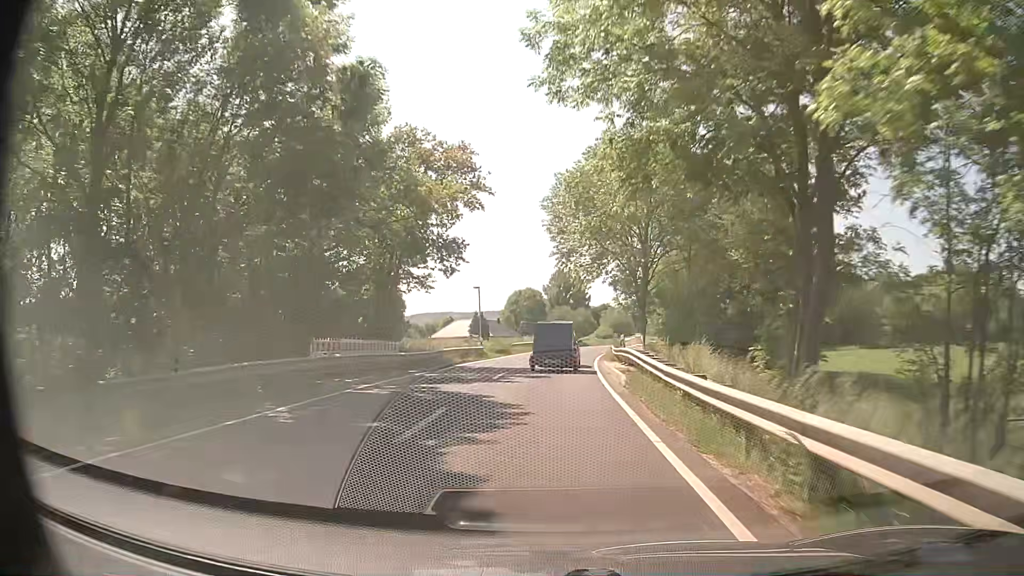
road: secondary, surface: asphalt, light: Day
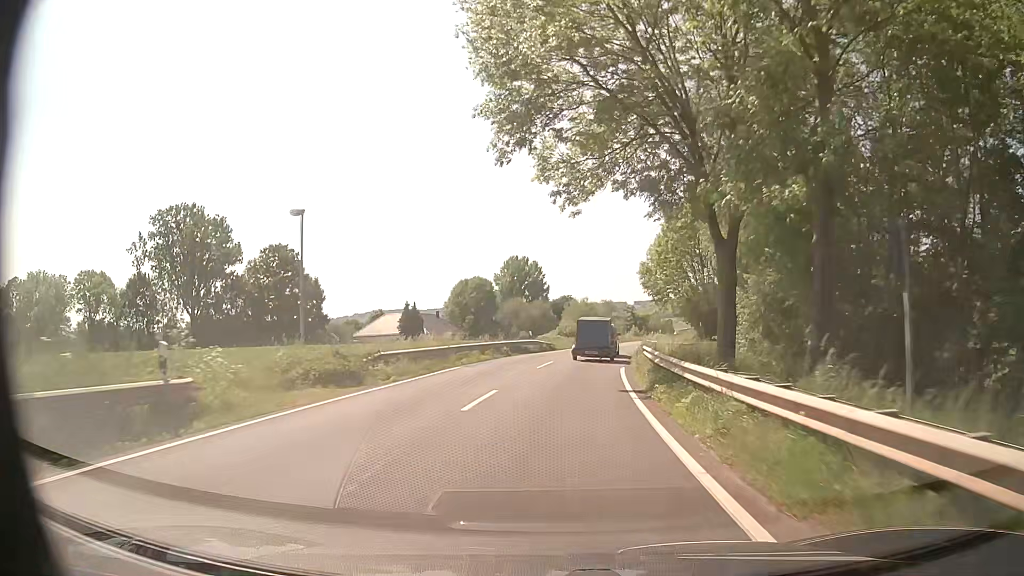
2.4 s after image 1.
(+0.2, +32.7) m; +3°
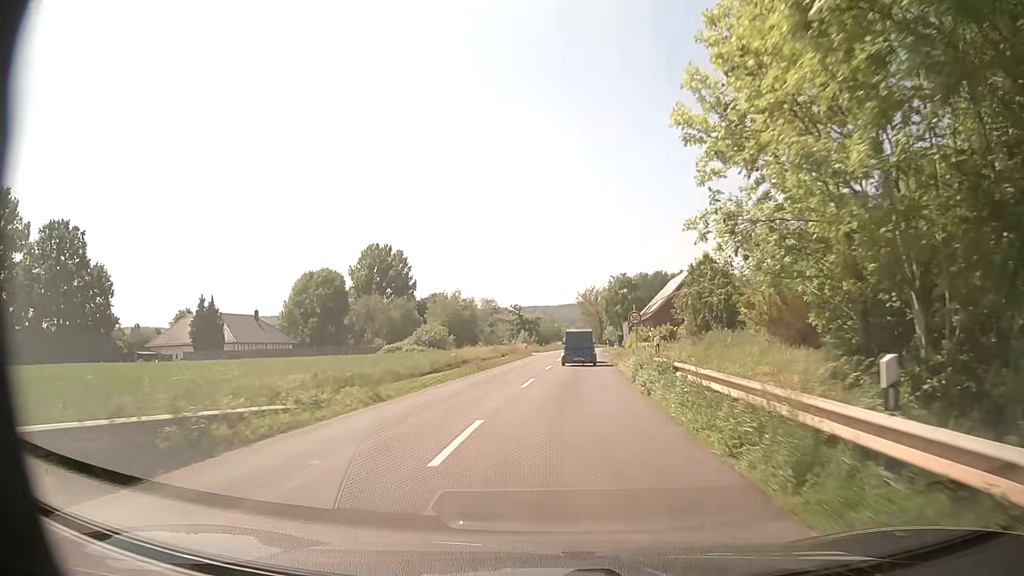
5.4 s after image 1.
(+3.3, +40.5) m; +9°
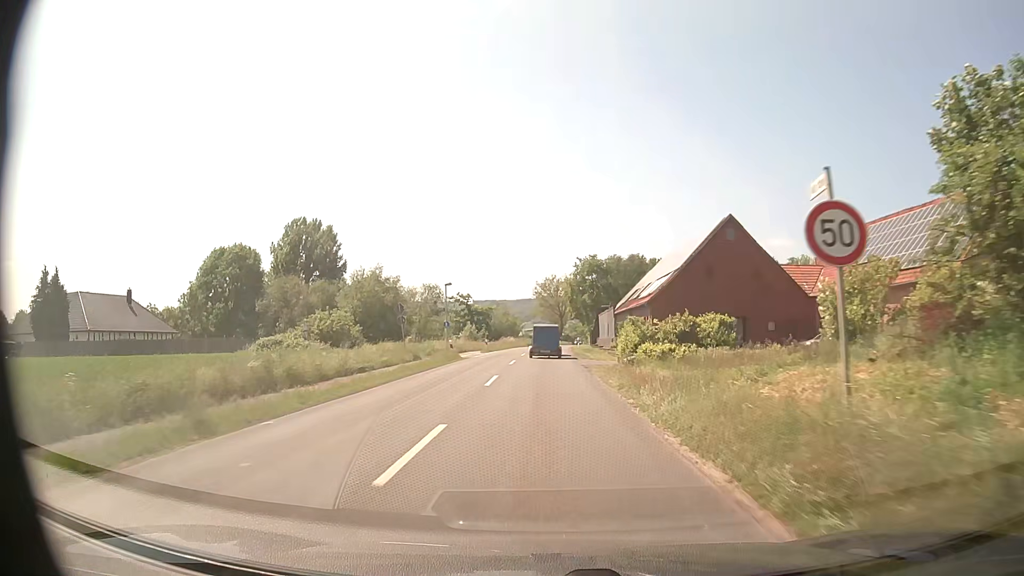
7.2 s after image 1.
(+1.3, +24.9) m; +4°
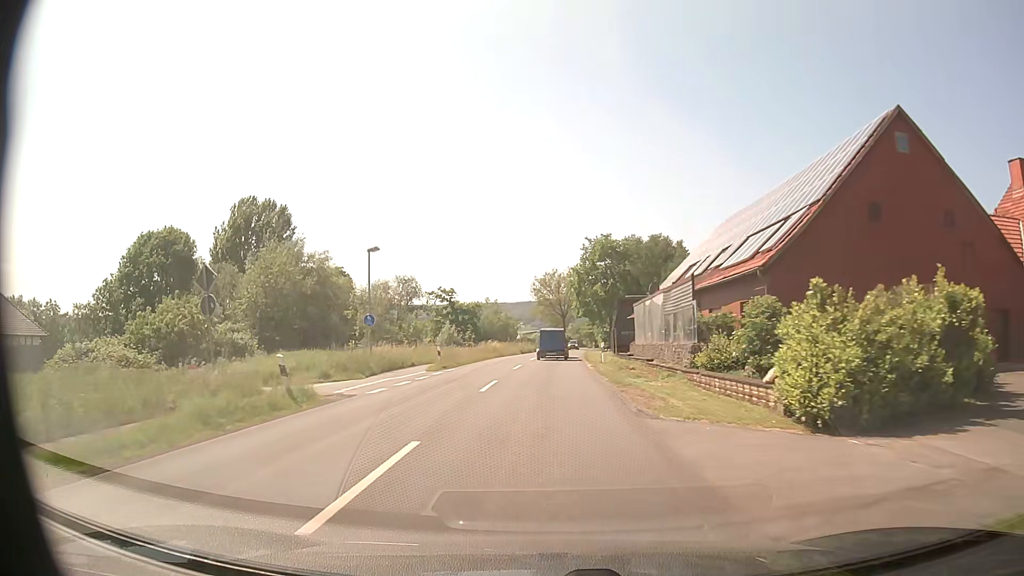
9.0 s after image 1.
(0.0, +25.4) m; 0°
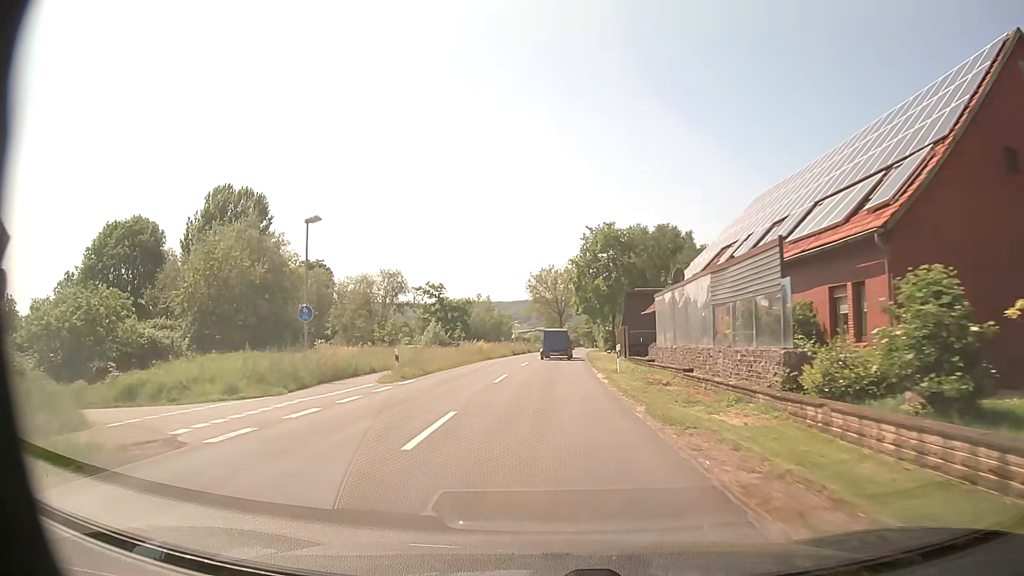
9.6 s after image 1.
(0.0, +8.5) m; +1°
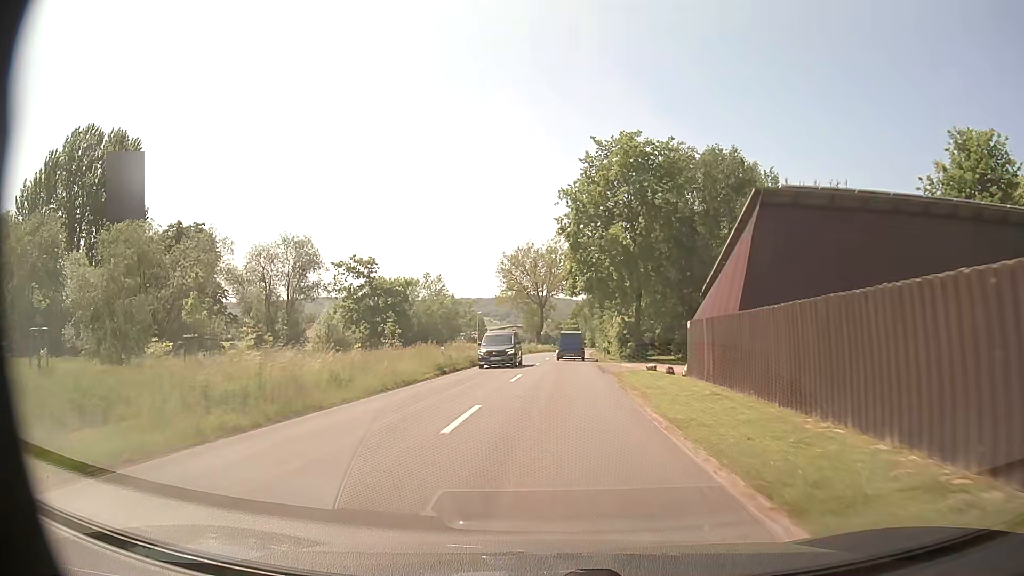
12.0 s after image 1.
(+0.5, +34.4) m; +2°
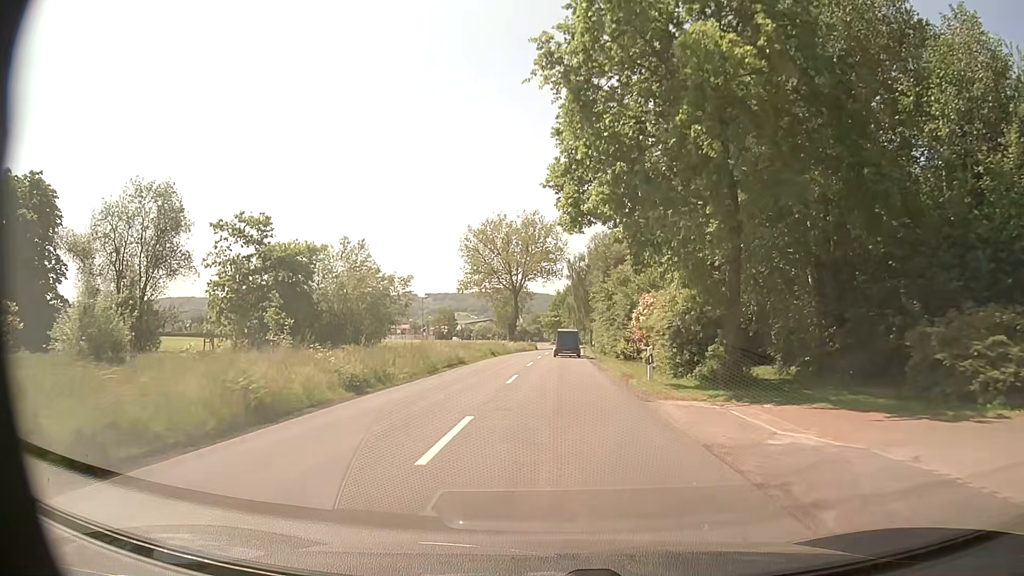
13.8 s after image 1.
(+0.4, +26.2) m; +2°
(0, +10) (0, +20) (+1, +30) (+1, +40) (+1, +50) (+2, +60) (+2, +70) (+3, +80) (+3, +90) (+3, +100) m
